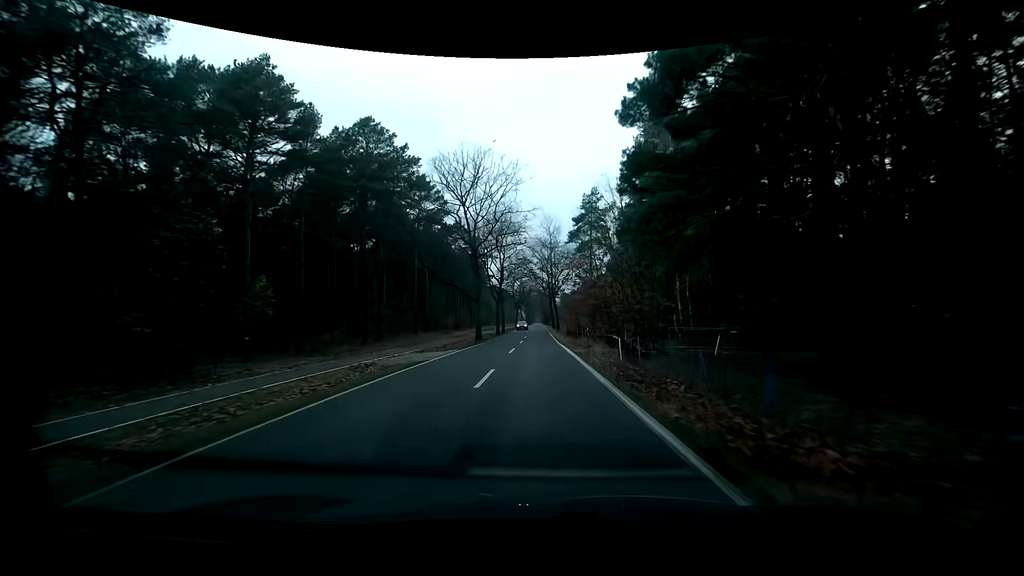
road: tertiary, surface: asphalt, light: Day
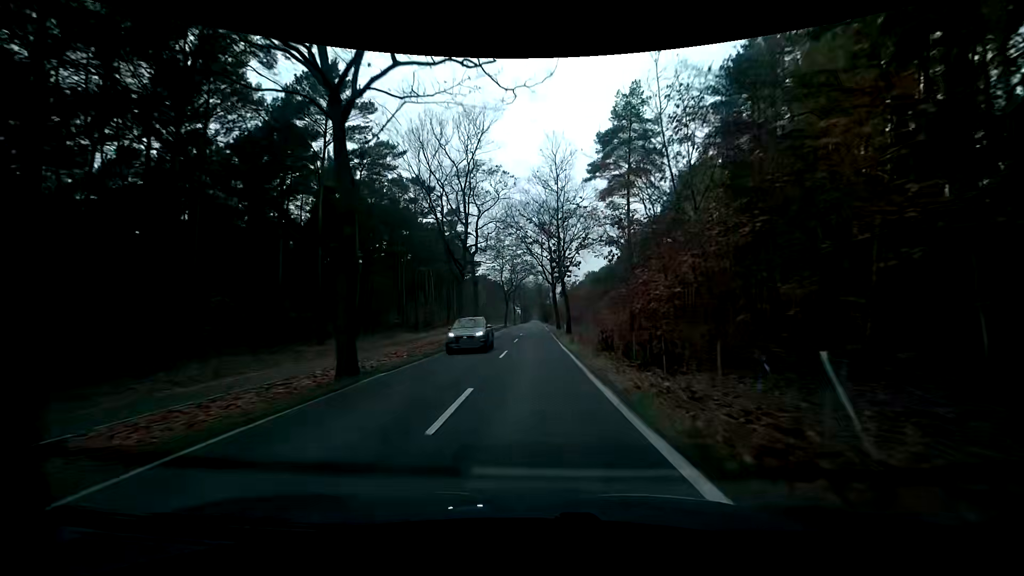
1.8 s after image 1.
(+0.1, +28.3) m; 0°
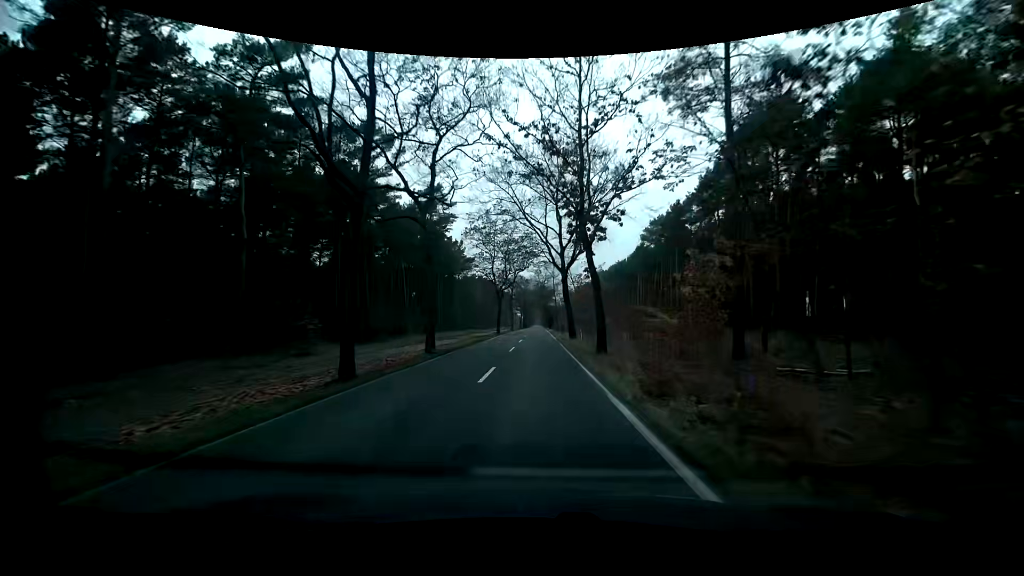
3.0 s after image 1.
(+0.1, +18.9) m; 0°
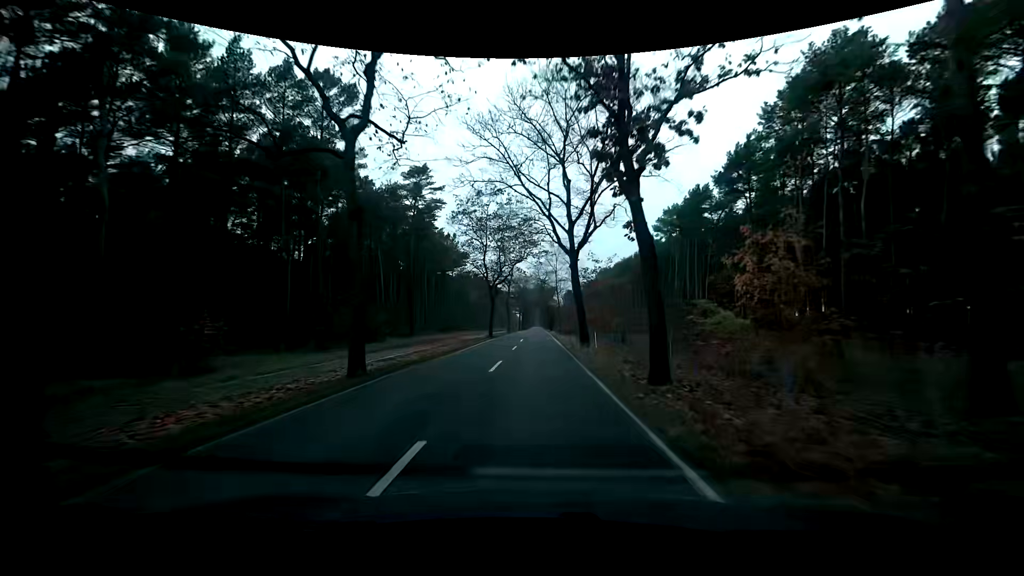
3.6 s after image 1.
(0.0, +9.5) m; 0°
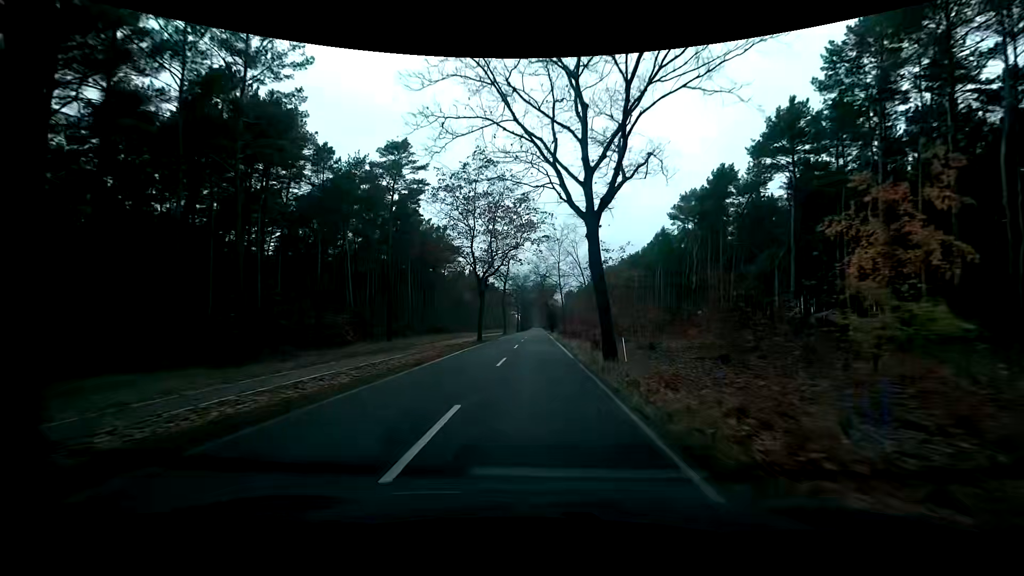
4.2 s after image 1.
(0.0, +9.5) m; 0°
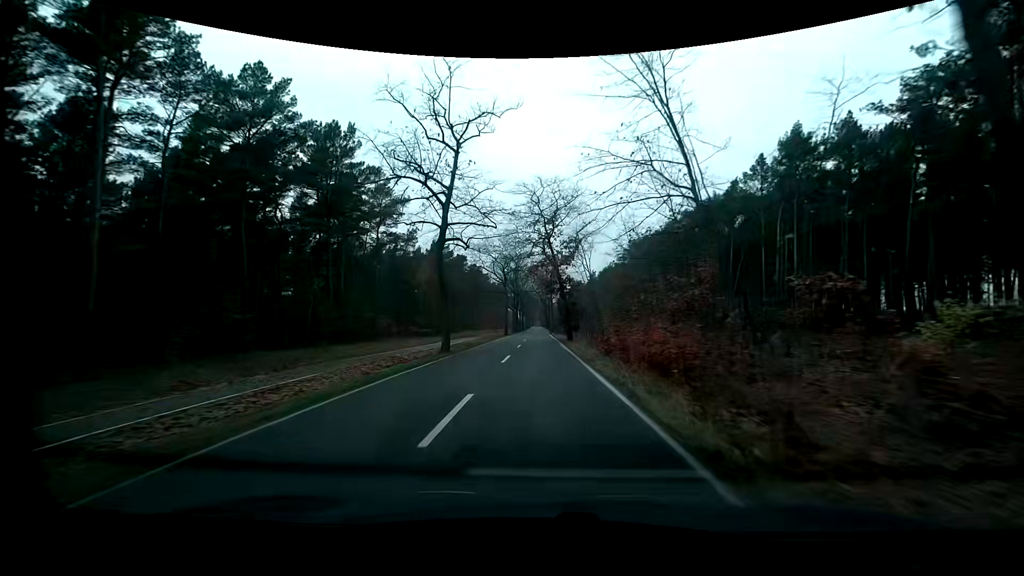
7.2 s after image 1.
(+0.1, +47.0) m; 0°
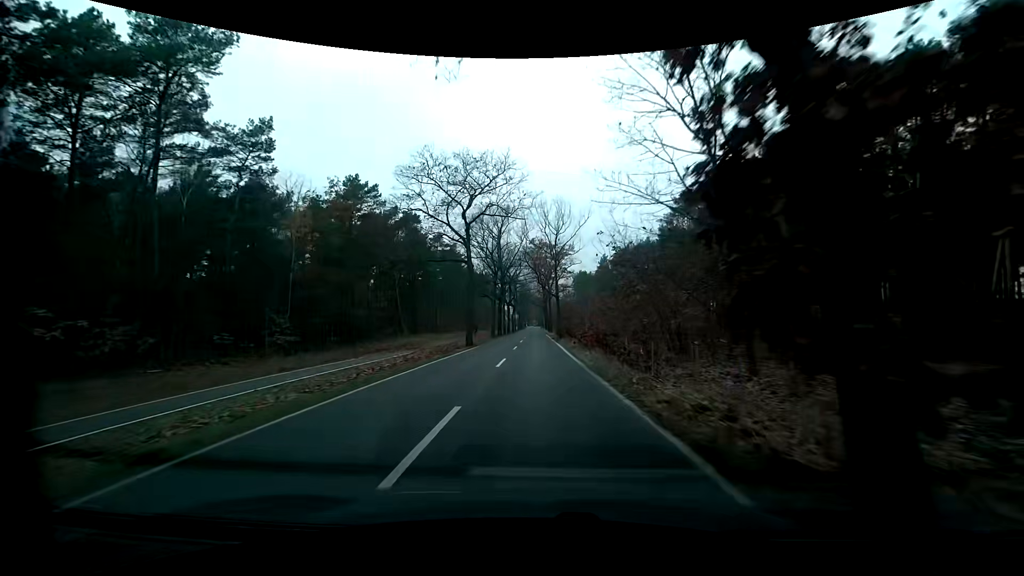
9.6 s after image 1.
(+0.1, +37.4) m; 0°
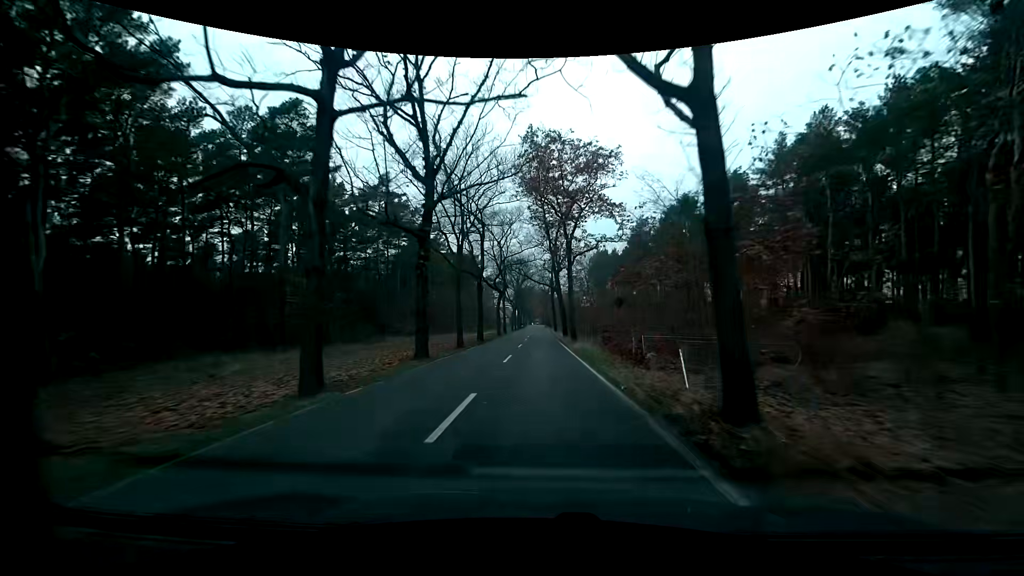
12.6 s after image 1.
(-0.1, +46.7) m; 0°
(0, +10) (0, +20) (0, +30) (0, +40) (0, +50) (0, +60) (0, +70) (0, +80) (0, +90) (0, +100) m
